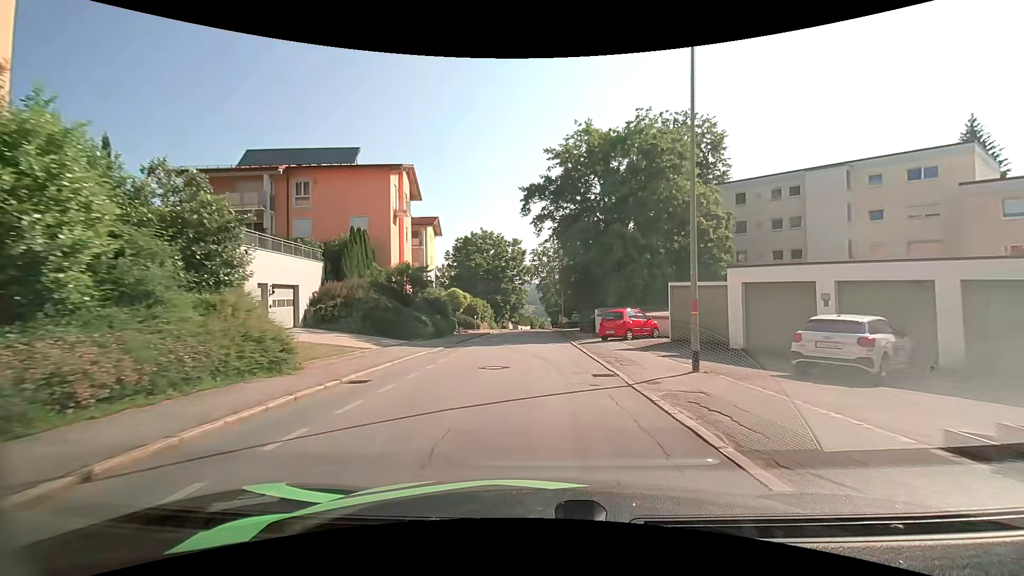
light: Day
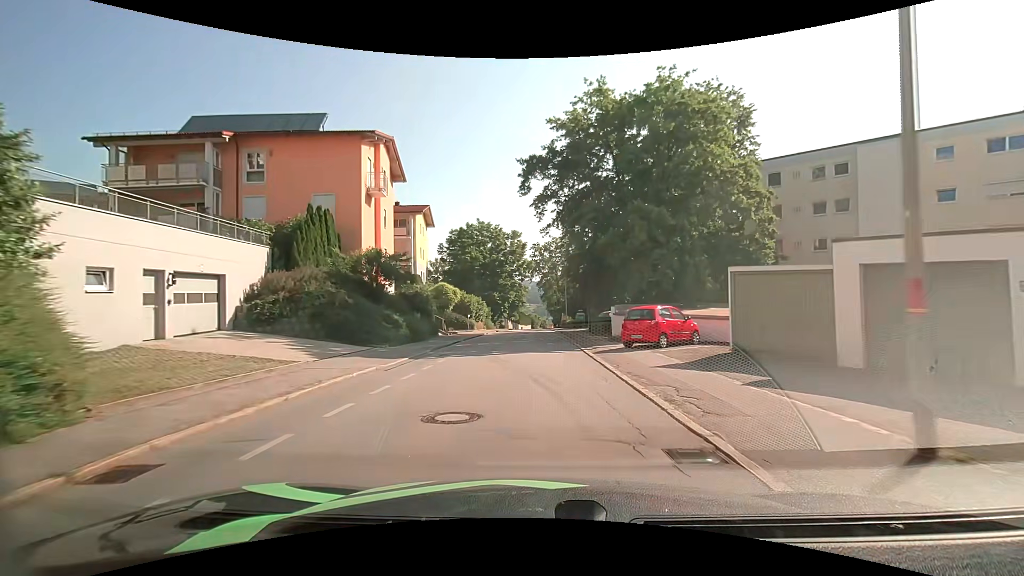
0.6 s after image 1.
(0.0, +6.4) m; 0°
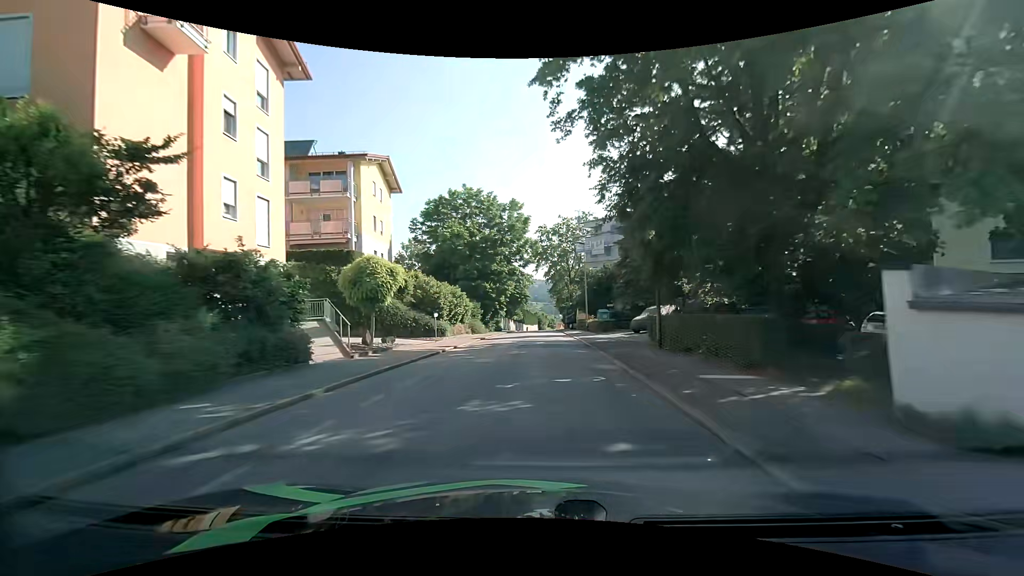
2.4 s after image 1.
(-0.2, +19.2) m; -1°
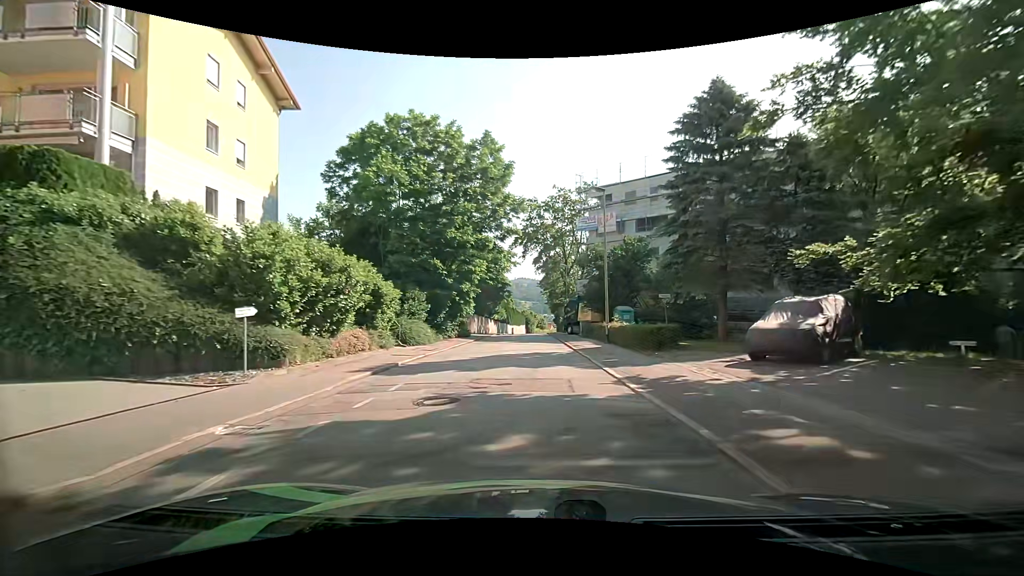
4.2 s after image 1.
(+0.2, +19.7) m; +1°
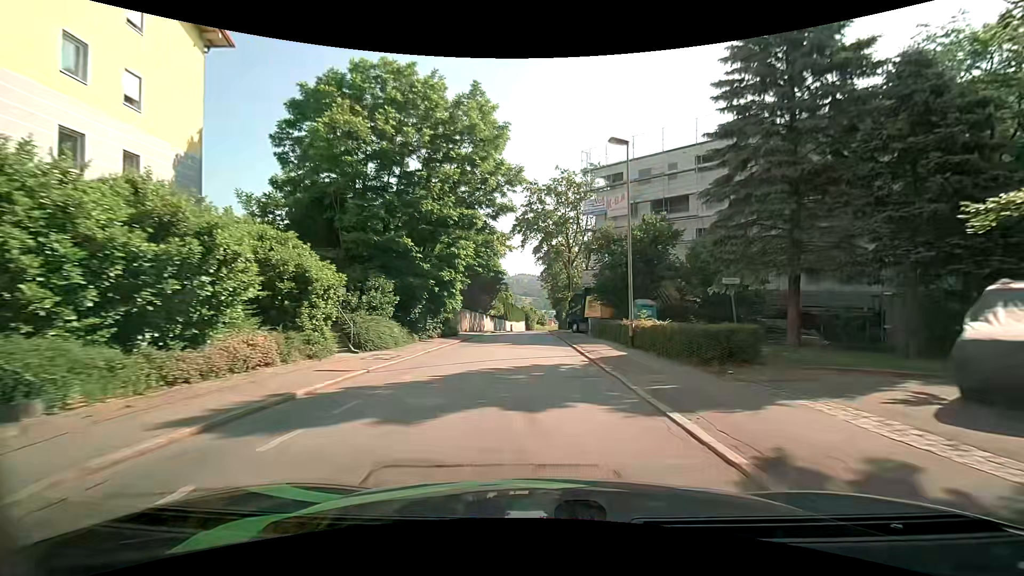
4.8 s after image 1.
(0.0, +6.7) m; -1°
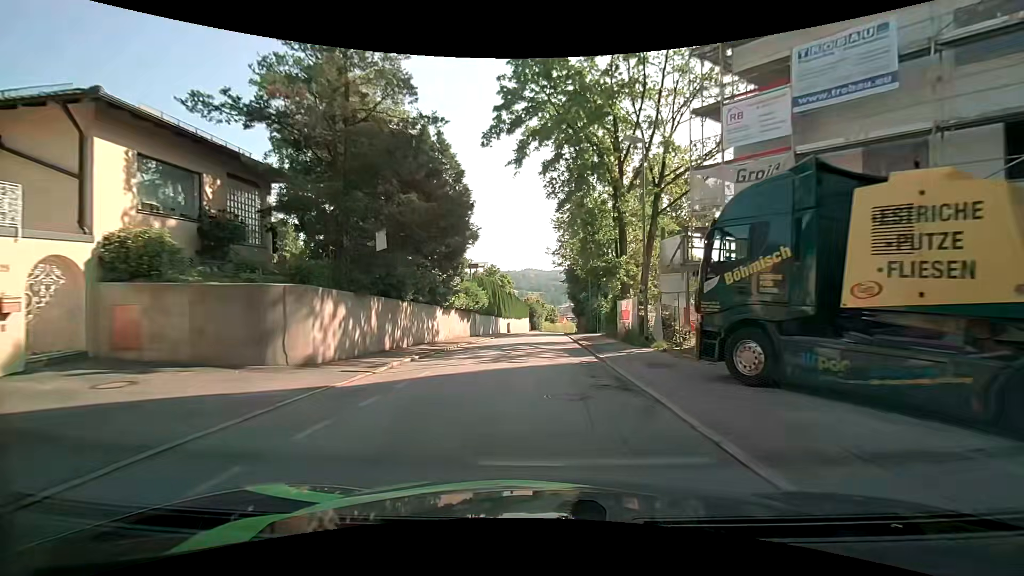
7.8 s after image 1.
(-0.1, +33.4) m; 0°
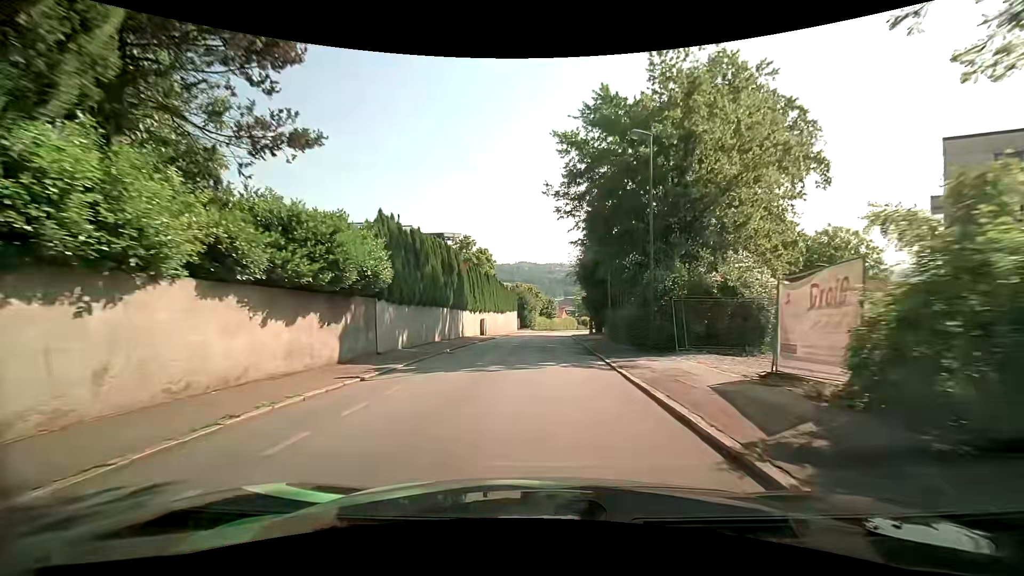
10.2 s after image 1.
(+0.2, +26.3) m; +1°
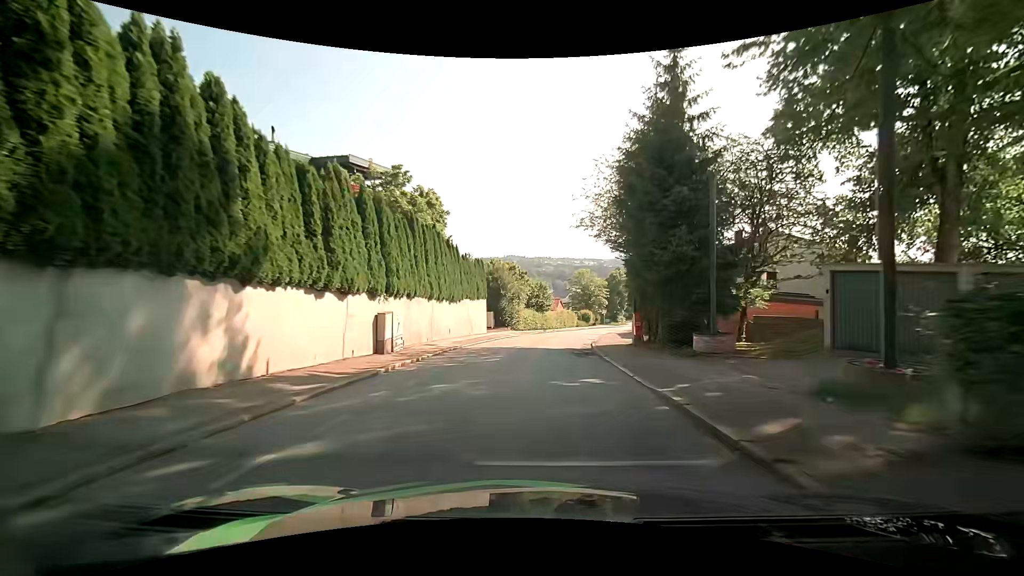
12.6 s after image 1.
(+0.2, +26.9) m; +1°
(0, +10) (+1, +20) (+2, +30) (+3, +40) (+5, +50) (+8, +59) (+10, +69) (+13, +79) (+16, +88) (+19, +98) m
